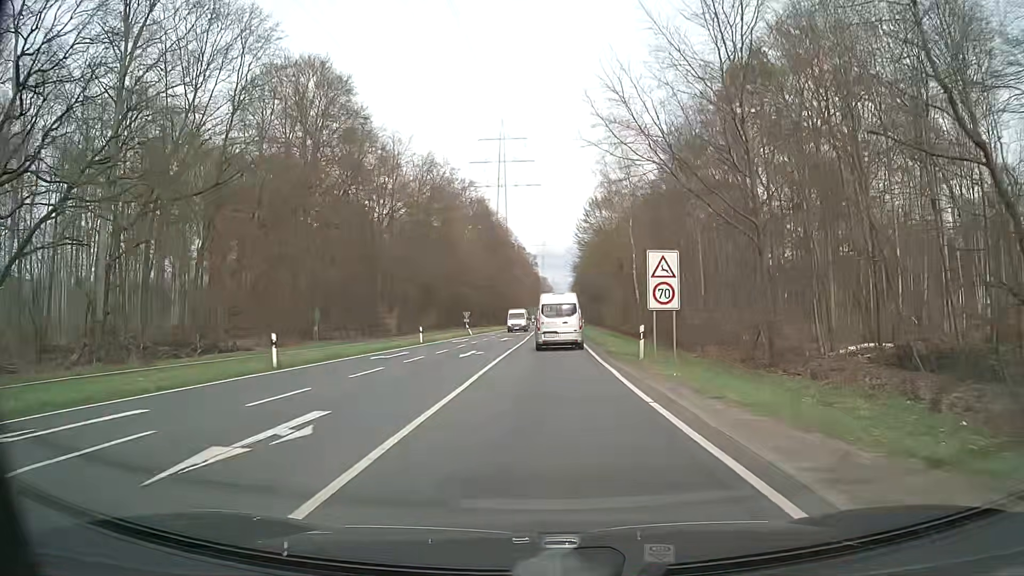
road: secondary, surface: asphalt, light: Day
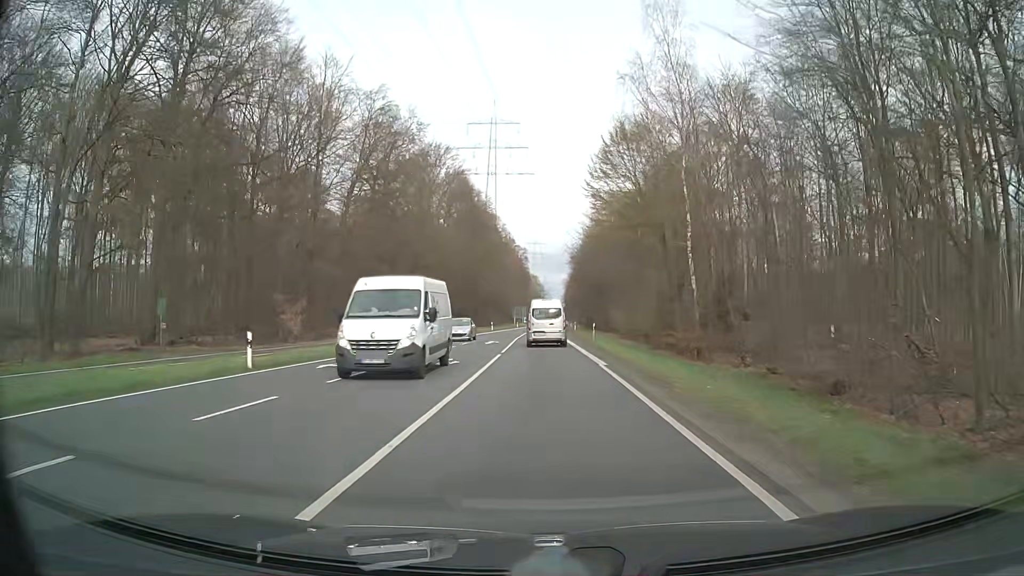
(+0.1, +26.2) m; +1°
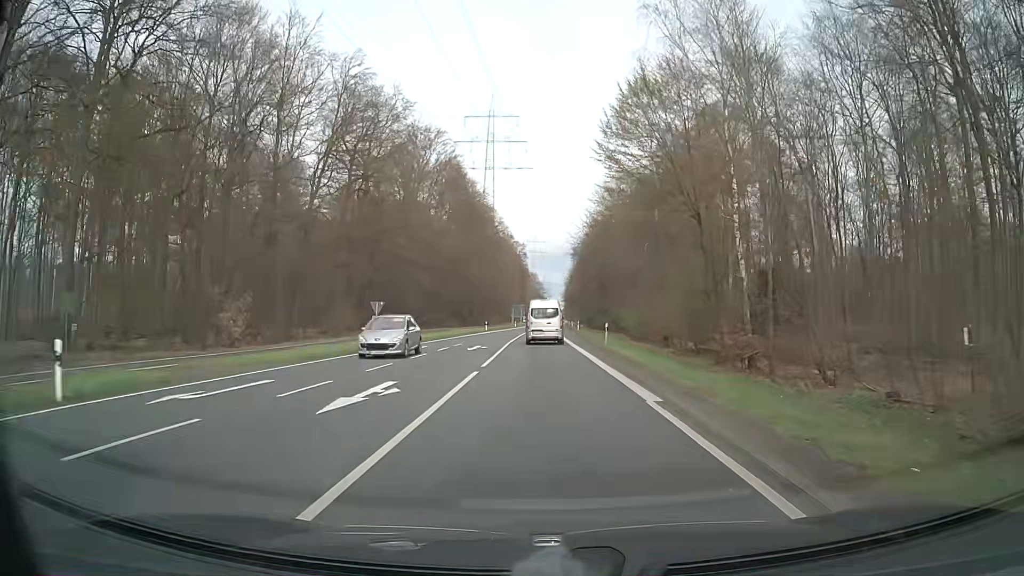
(0.0, +9.1) m; +1°
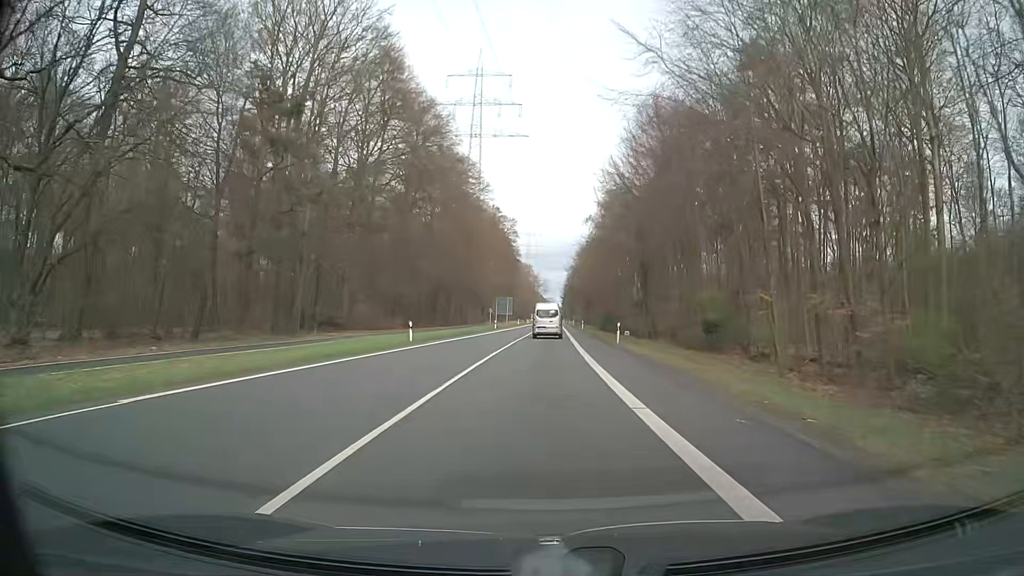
(-0.7, +48.0) m; 0°
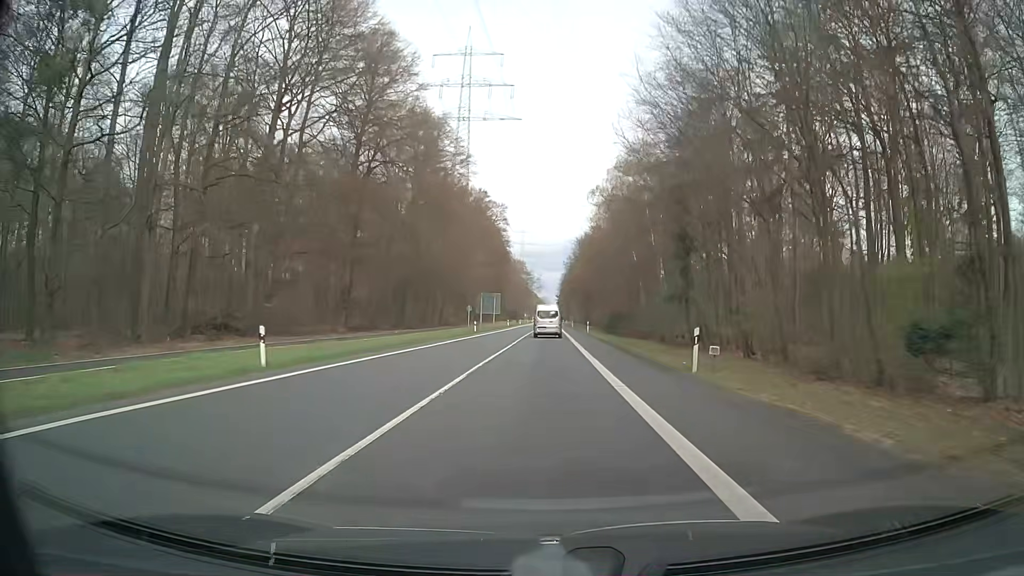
(0.0, +20.3) m; 0°
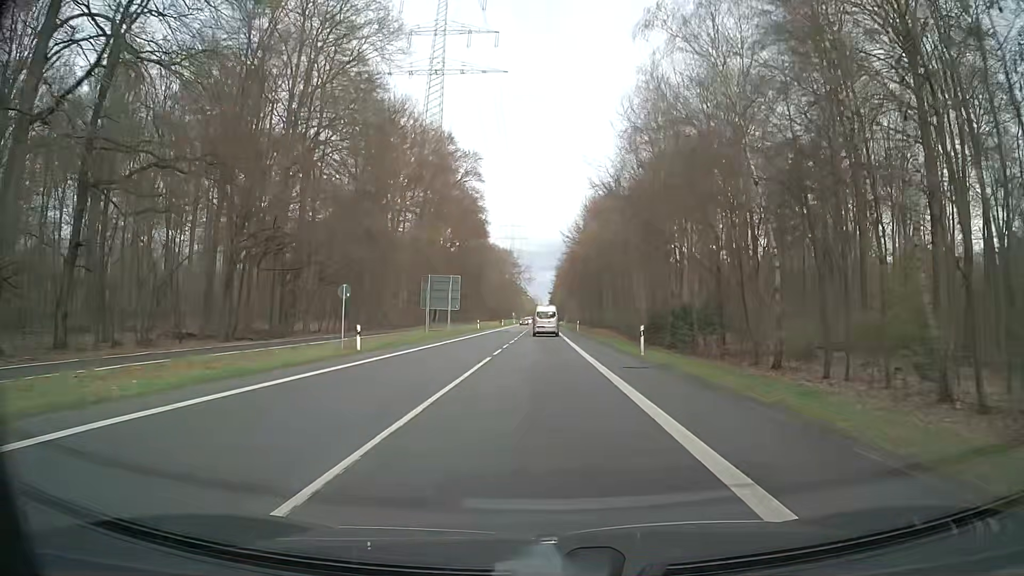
(+0.3, +42.2) m; 0°
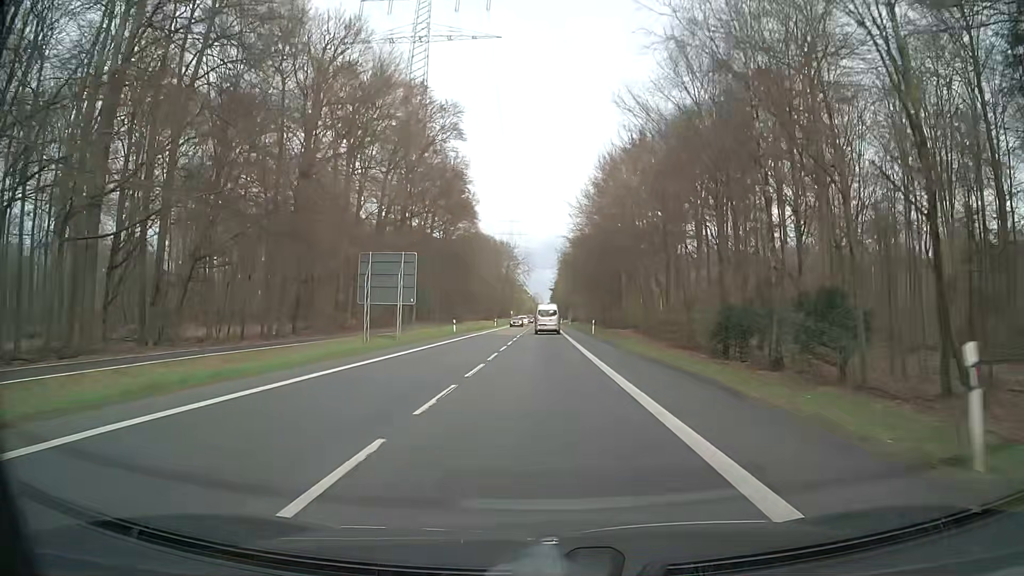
(+0.3, +21.9) m; +1°
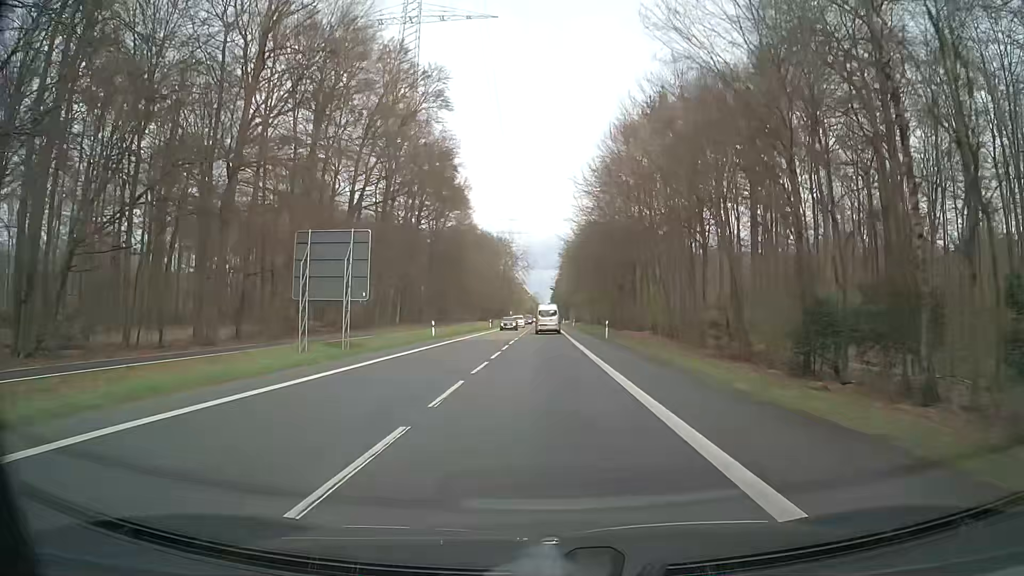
(0.0, +11.1) m; 0°
(0, +10) (0, +20) (0, +30) (0, +40) (0, +50) (0, +60) (0, +70) (0, +80) (0, +90) (0, +100) m
